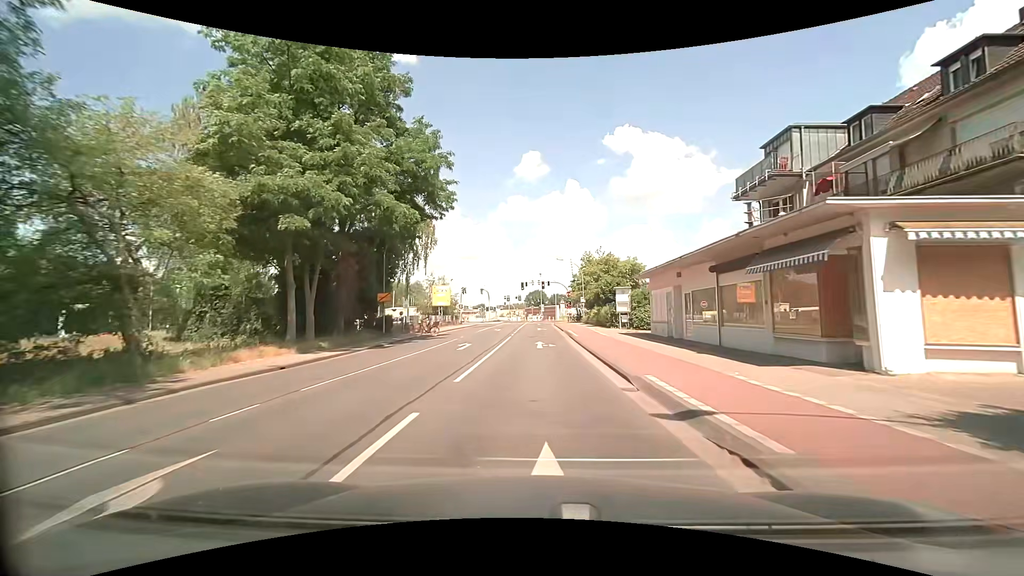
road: tertiary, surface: asphalt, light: Day
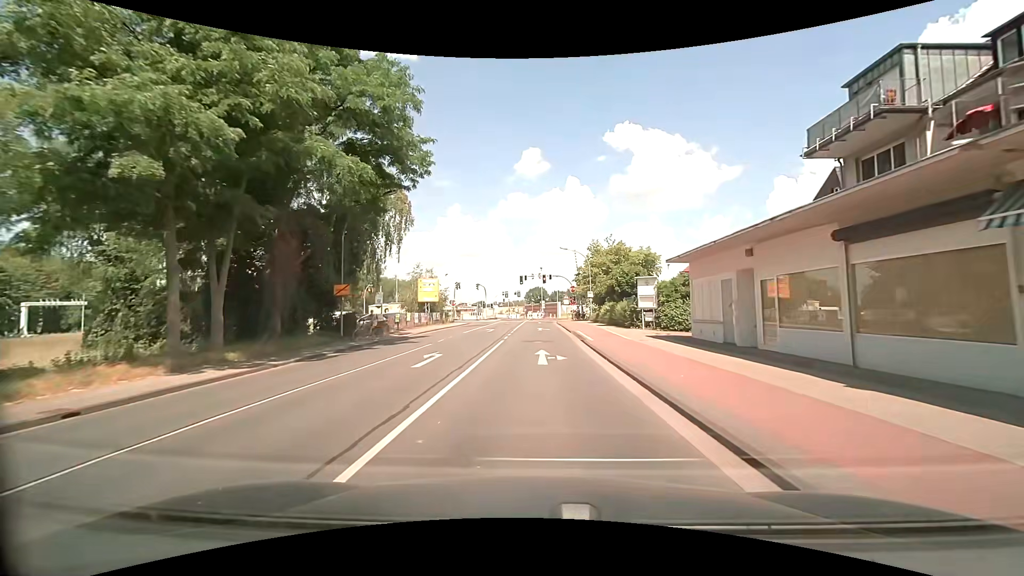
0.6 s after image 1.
(+0.1, +7.6) m; +1°
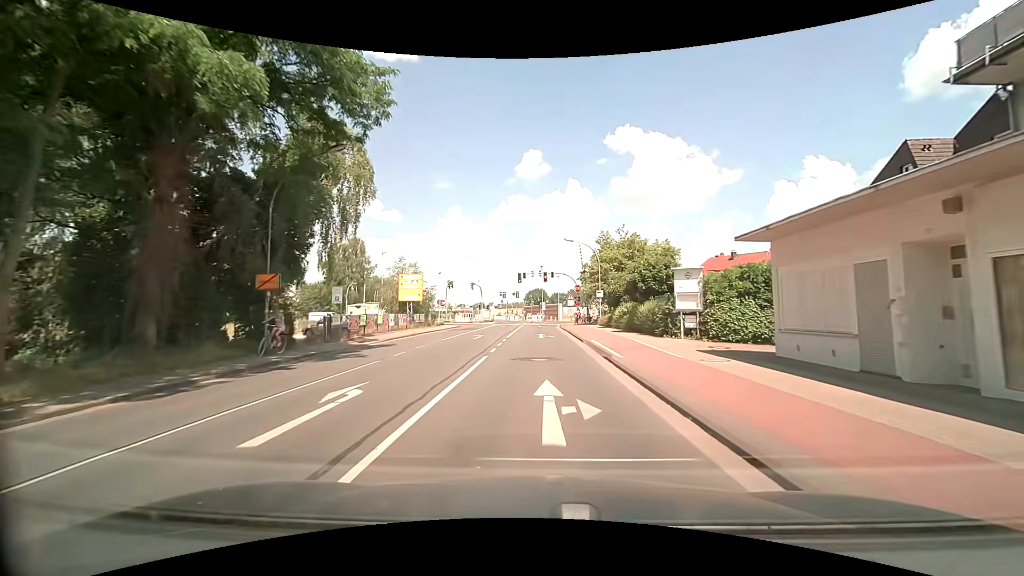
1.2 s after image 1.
(0.0, +7.6) m; 0°
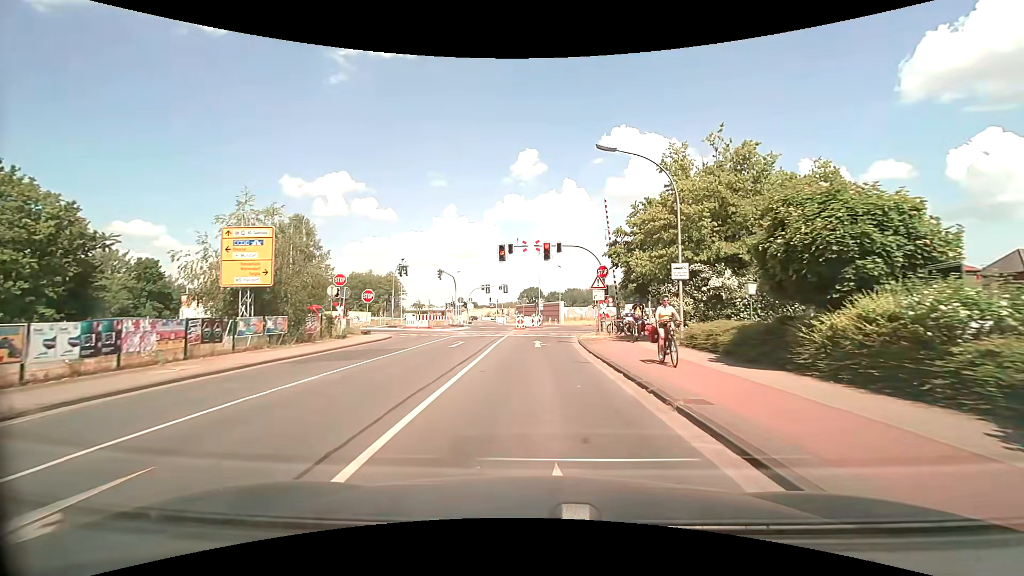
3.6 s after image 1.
(+0.1, +25.3) m; +1°
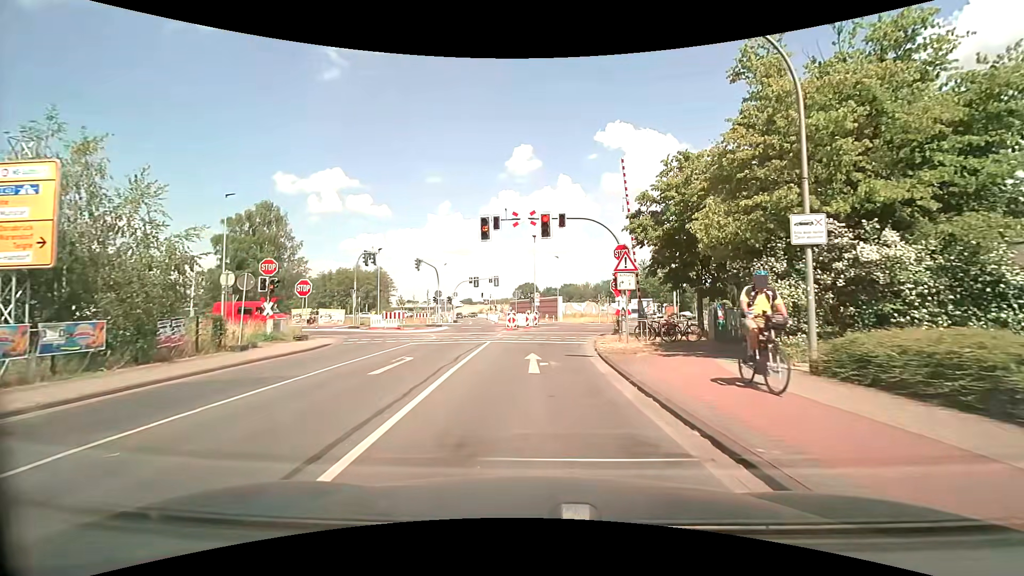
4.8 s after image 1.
(0.0, +8.9) m; 0°
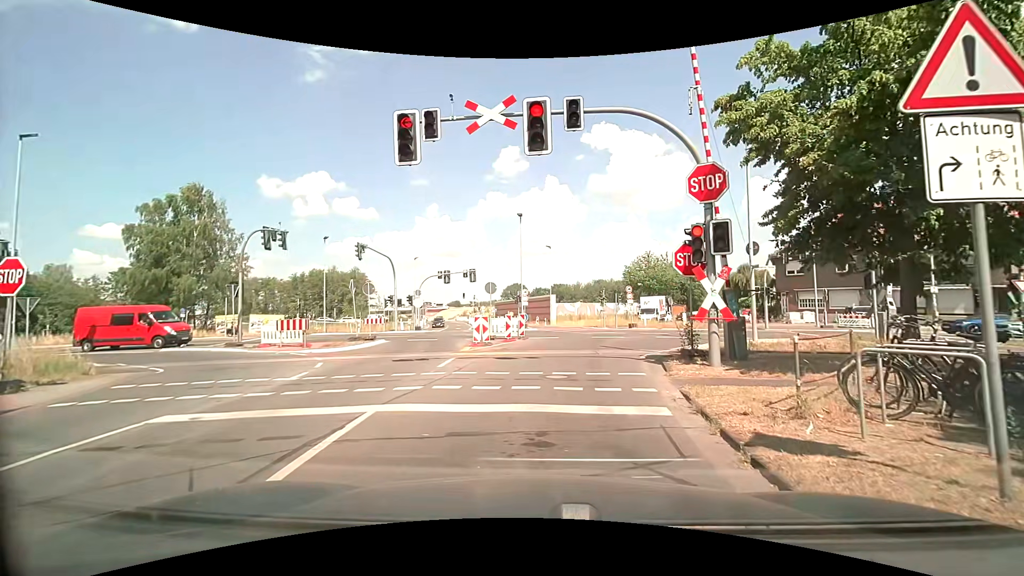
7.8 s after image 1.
(+0.2, +13.6) m; 0°
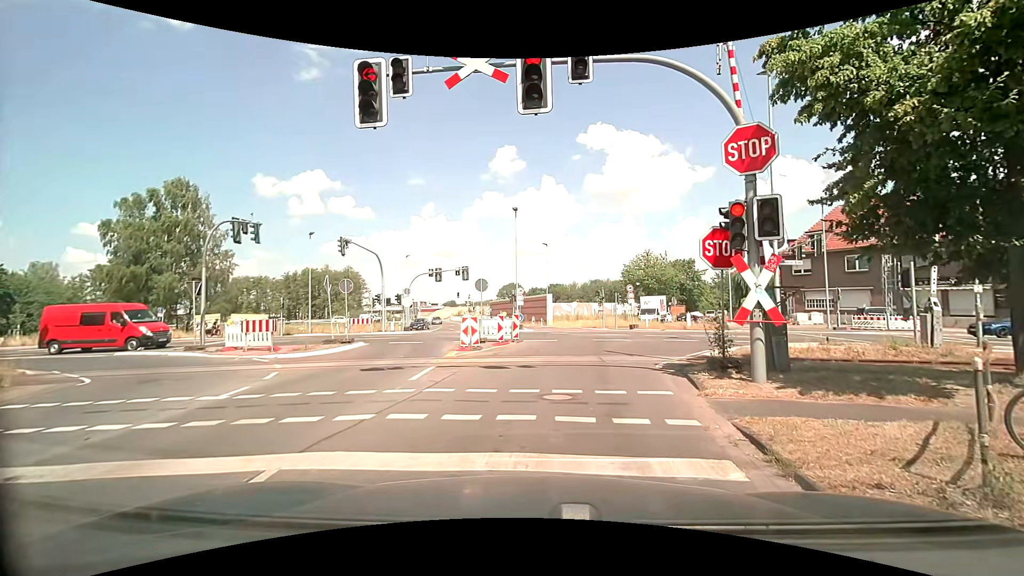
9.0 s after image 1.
(0.0, +2.3) m; +2°
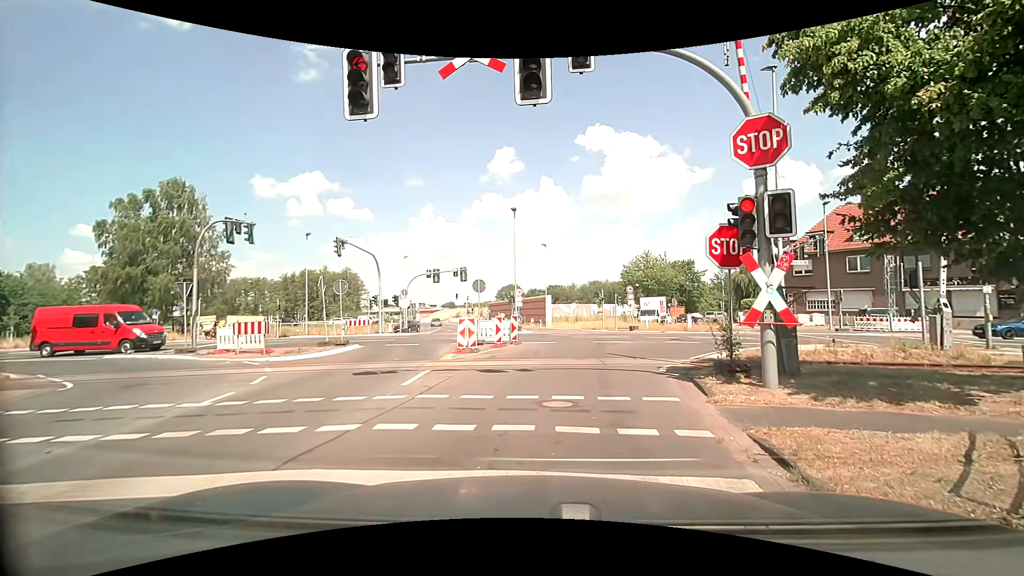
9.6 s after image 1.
(0.0, +0.4) m; 0°
